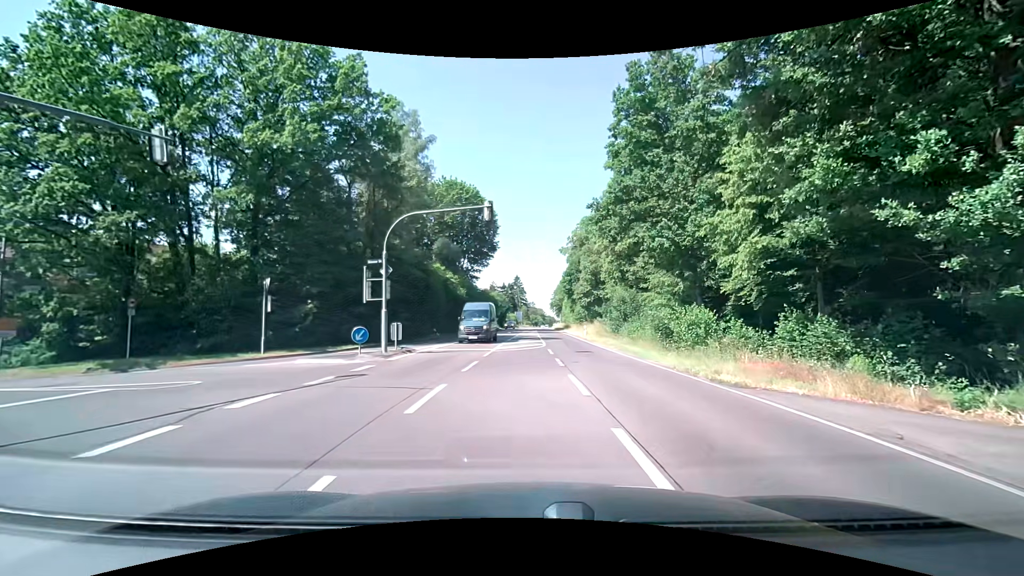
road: secondary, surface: asphalt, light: Day
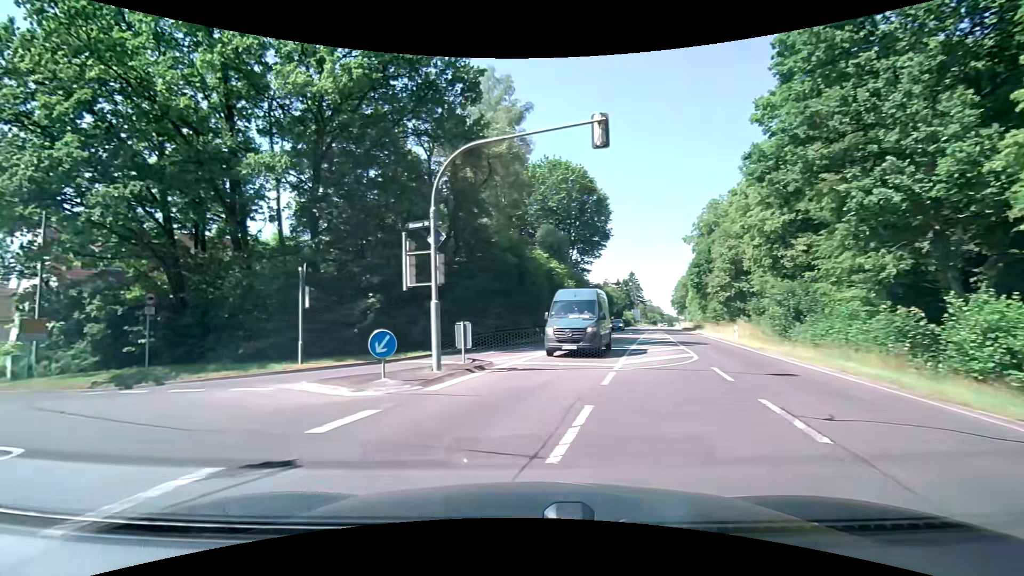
(-0.4, +9.0) m; -12°
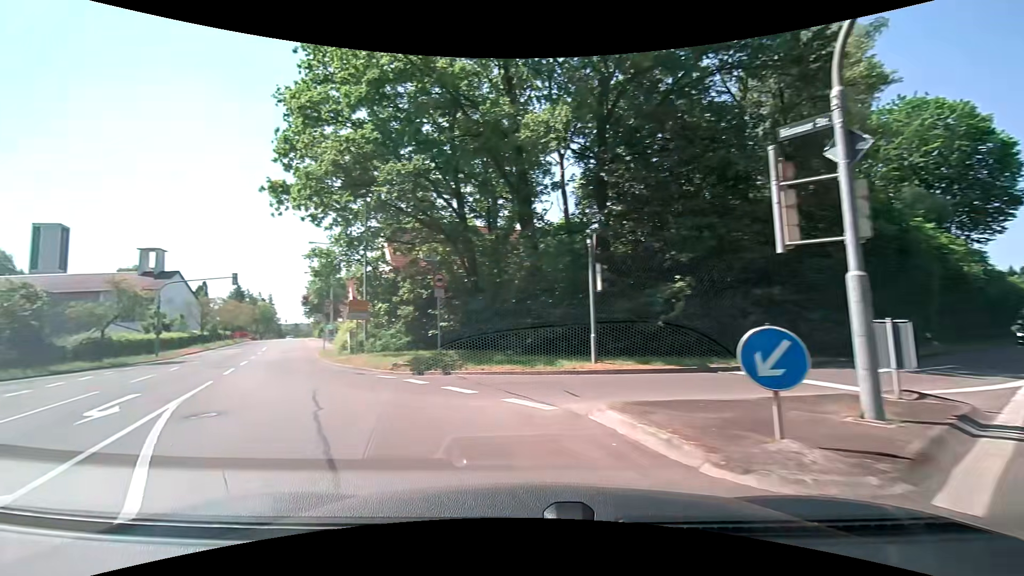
(-1.7, +5.7) m; -34°
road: tertiary
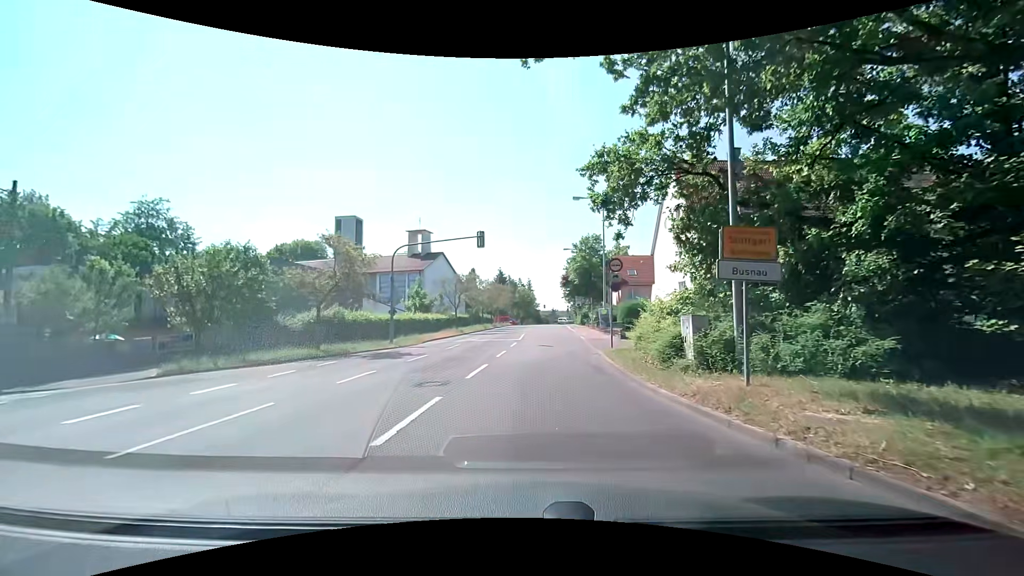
(-6.6, +15.5) m; -27°
(0, +10) (+1, +20) (+1, +30) (+2, +40) (+2, +50) (+3, +60) (+3, +70) (+4, +80) (+4, +90) (+5, +100) m
